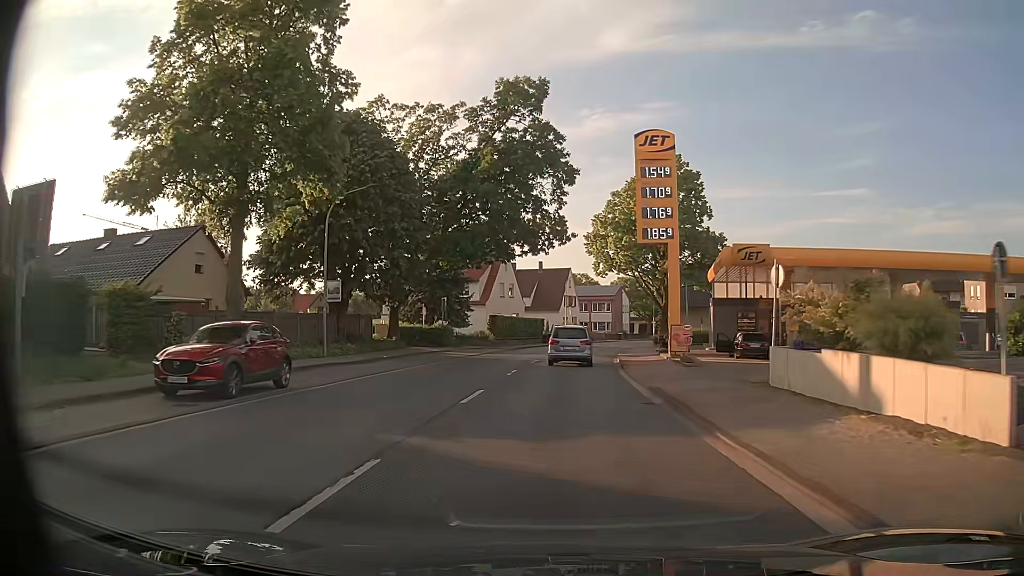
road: primary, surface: asphalt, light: Day
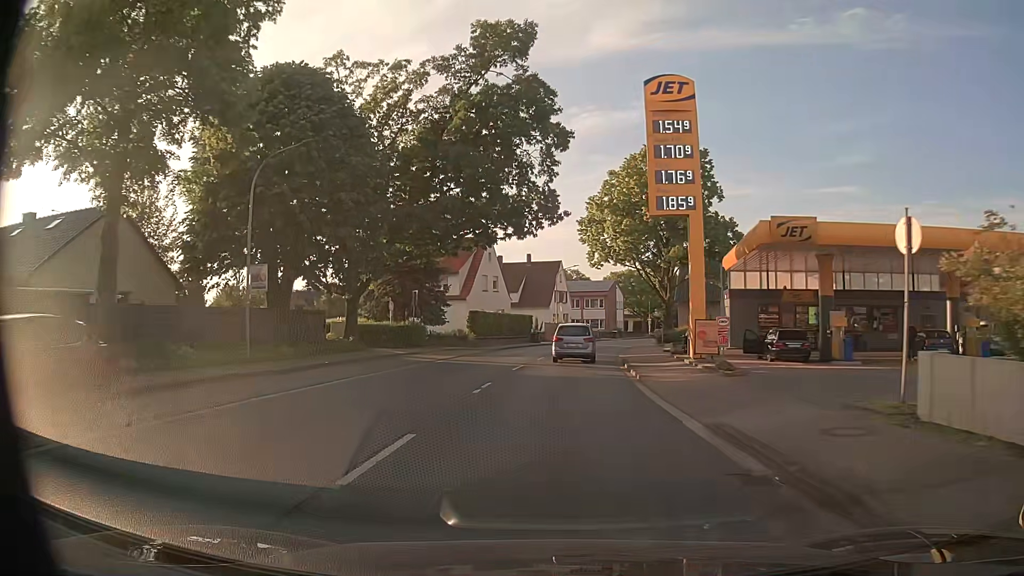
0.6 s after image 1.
(+0.2, +7.3) m; +2°
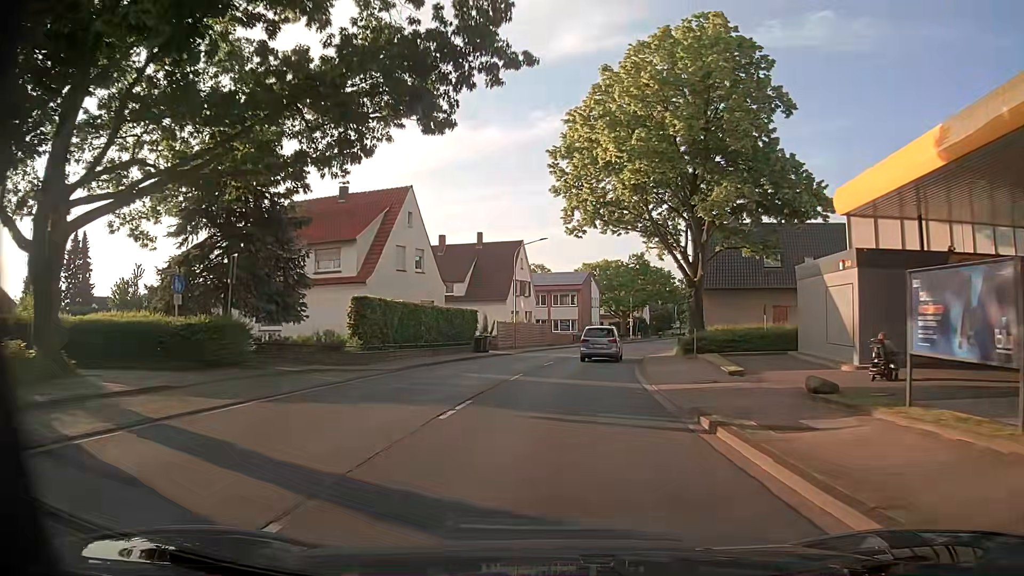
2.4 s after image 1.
(+0.5, +22.1) m; +3°
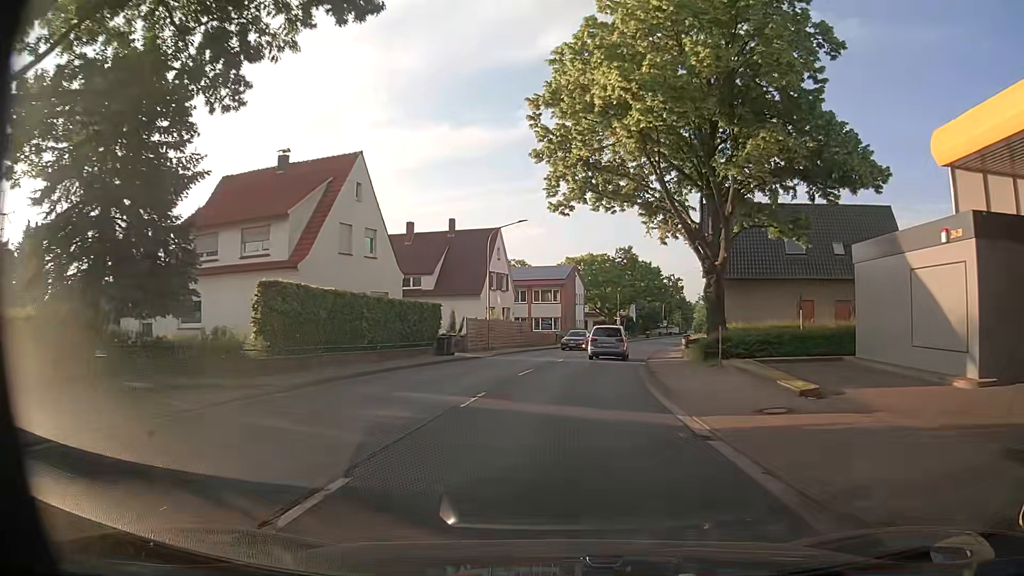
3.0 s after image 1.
(+0.1, +7.5) m; +1°
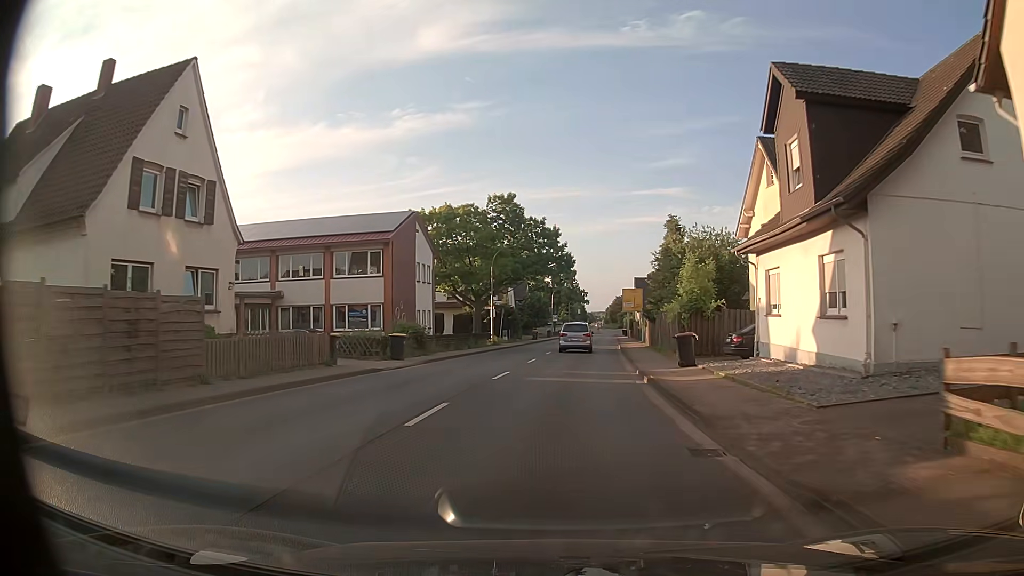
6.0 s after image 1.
(+3.6, +38.1) m; +12°
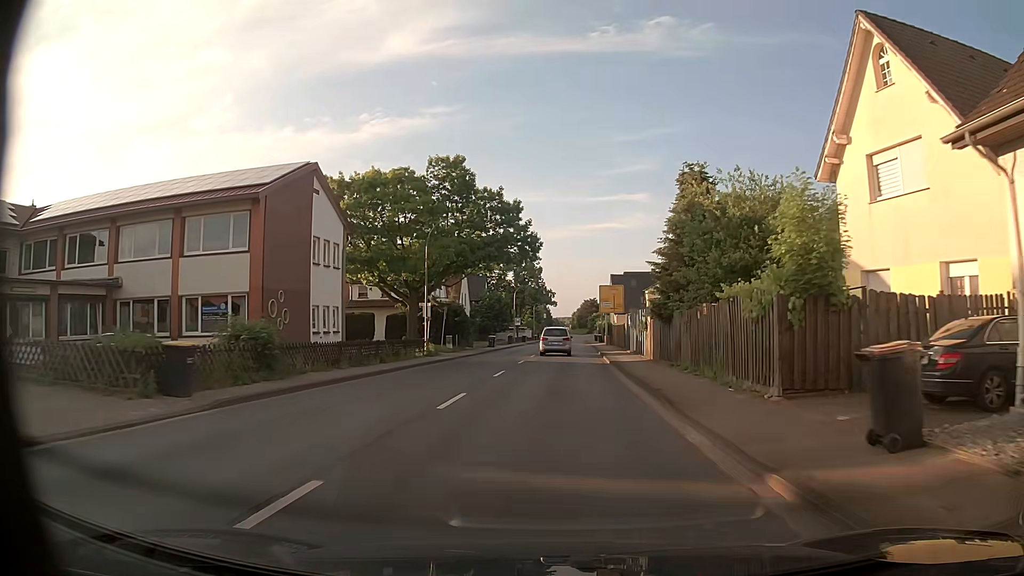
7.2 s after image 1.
(+0.3, +15.4) m; +2°
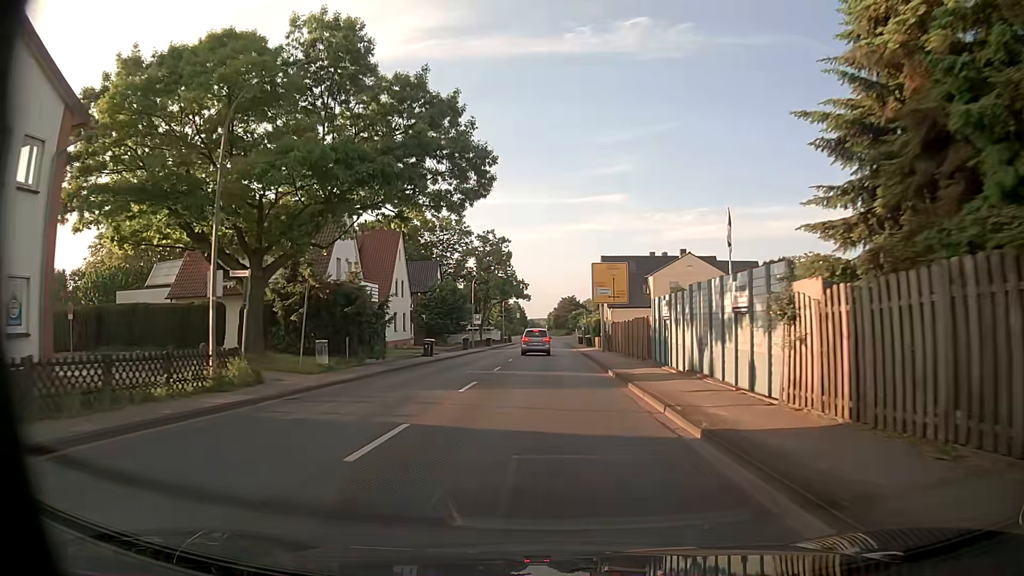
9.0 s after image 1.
(+0.7, +22.9) m; +3°
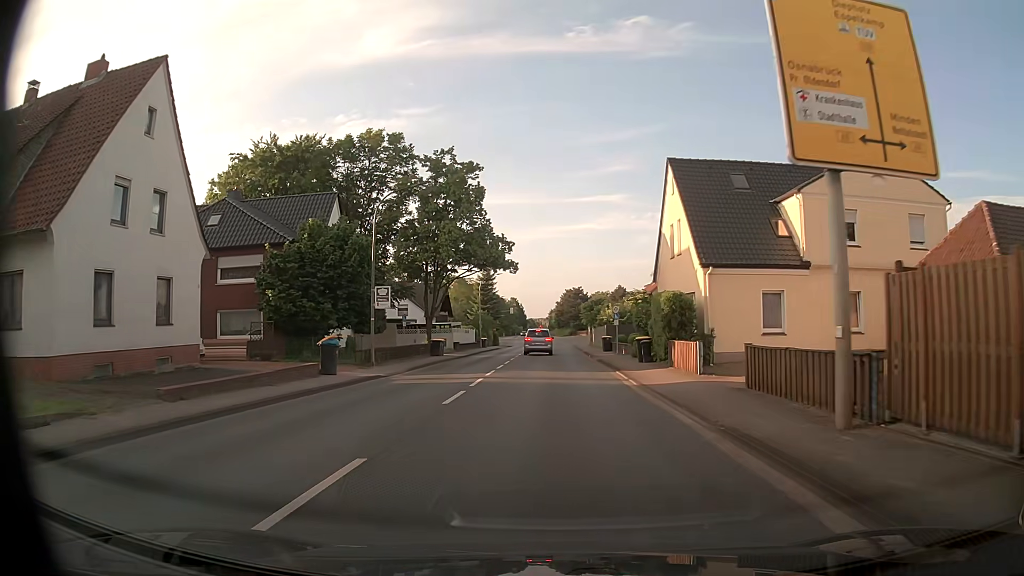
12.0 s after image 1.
(-0.1, +38.9) m; 0°
(0, +10) (0, +20) (0, +30) (0, +40) (0, +50) (0, +60) (+1, +70) (+1, +80) (+2, +90) (+3, +100) m
